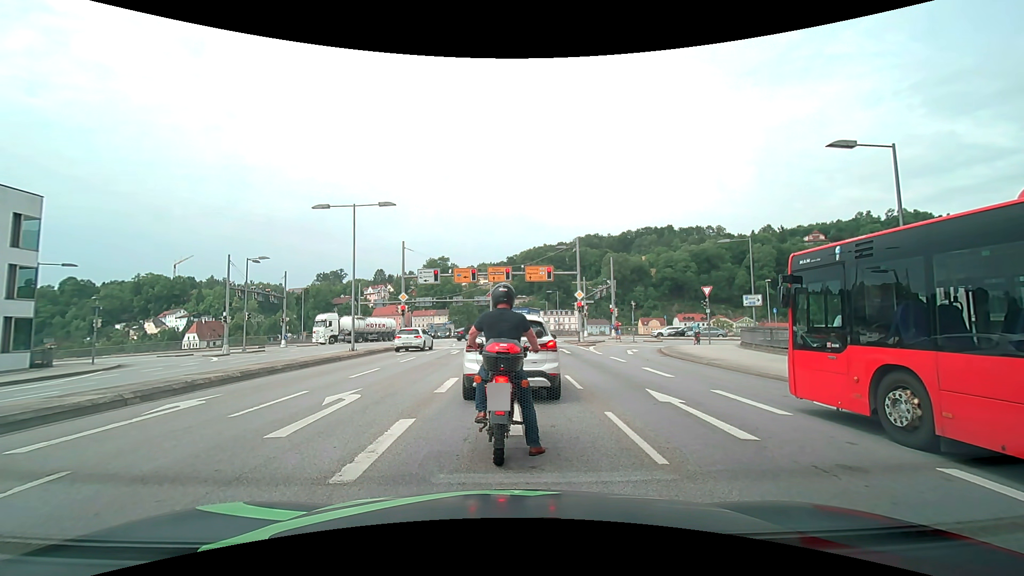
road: primary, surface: asphalt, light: Day
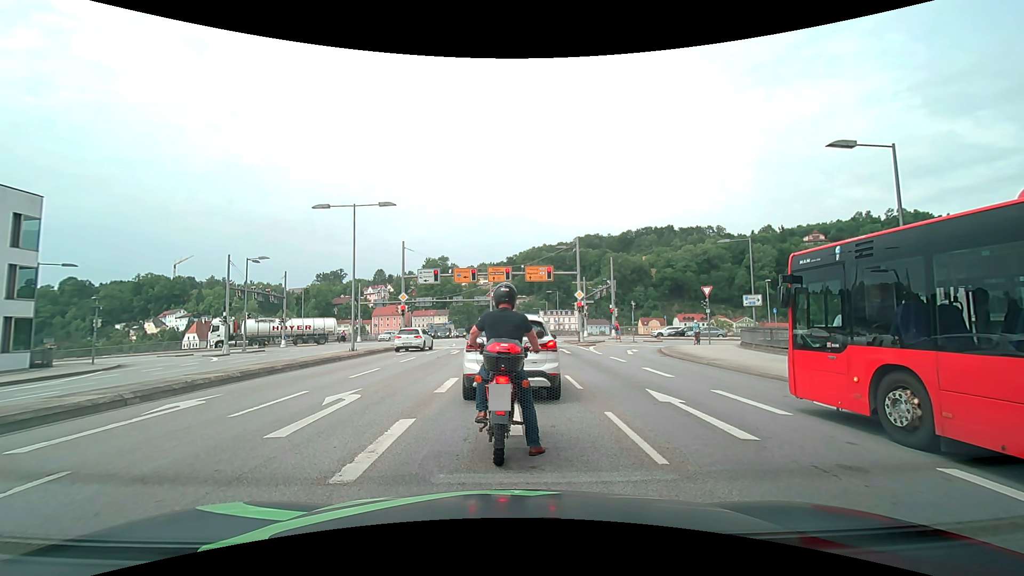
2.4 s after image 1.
(0.0, 0.0) m; 0°
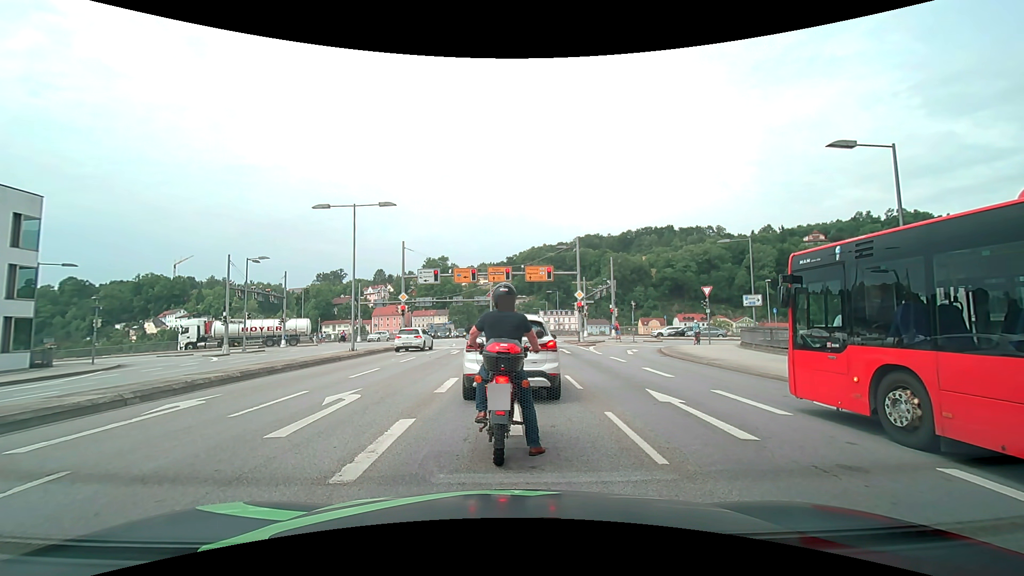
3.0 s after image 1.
(0.0, 0.0) m; 0°
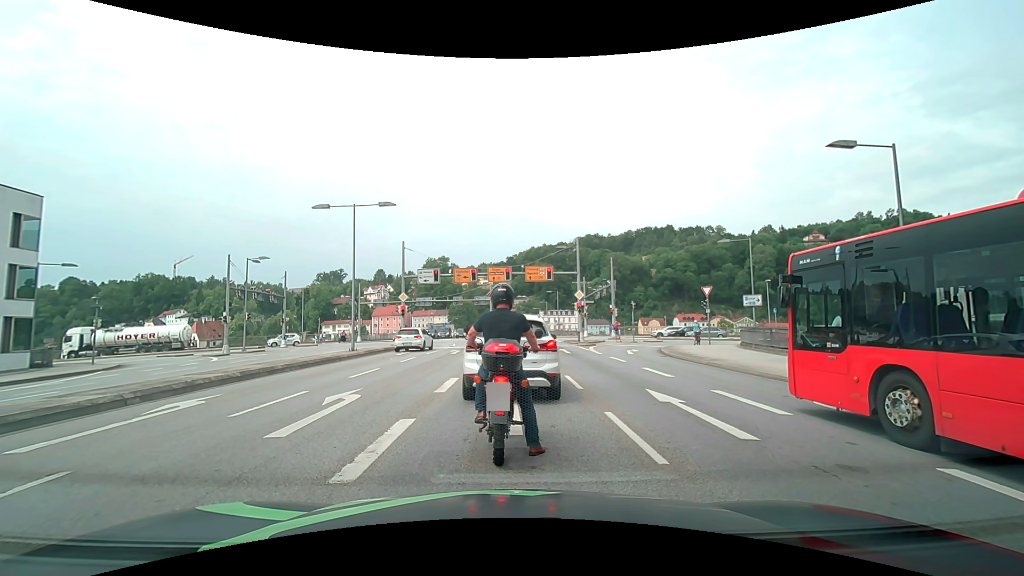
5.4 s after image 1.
(0.0, 0.0) m; 0°
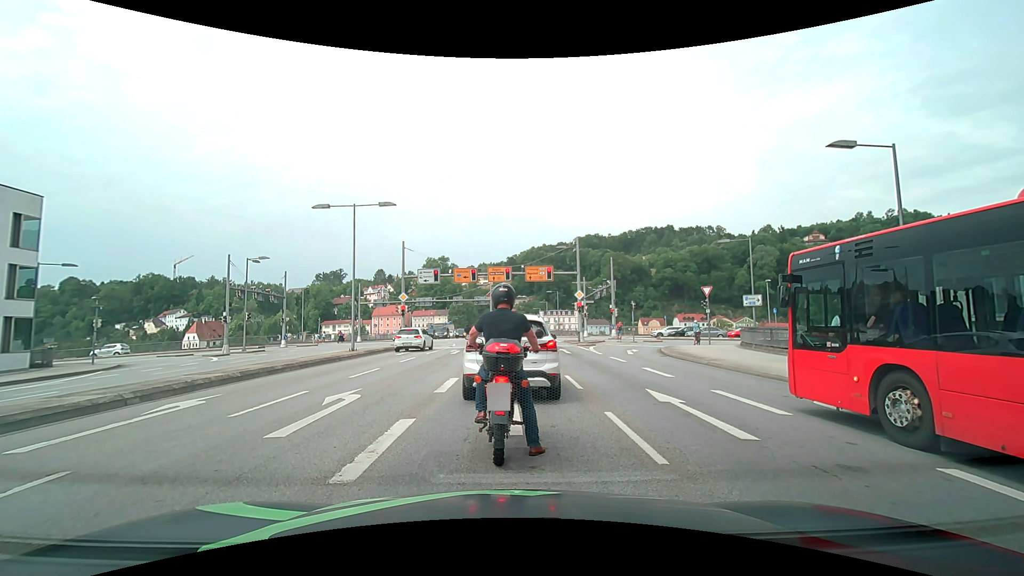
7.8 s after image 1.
(0.0, 0.0) m; 0°
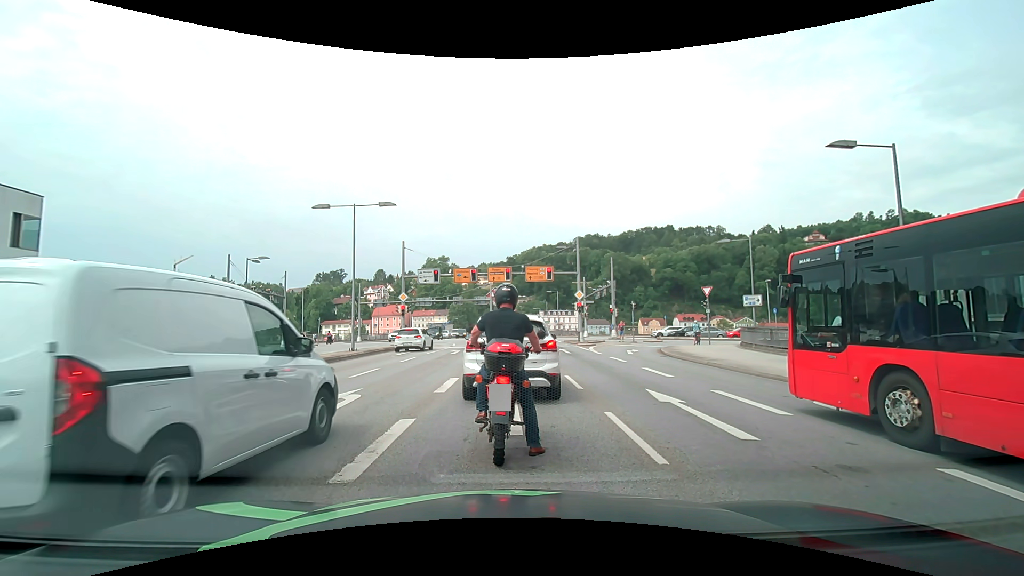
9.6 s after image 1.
(0.0, 0.0) m; 0°
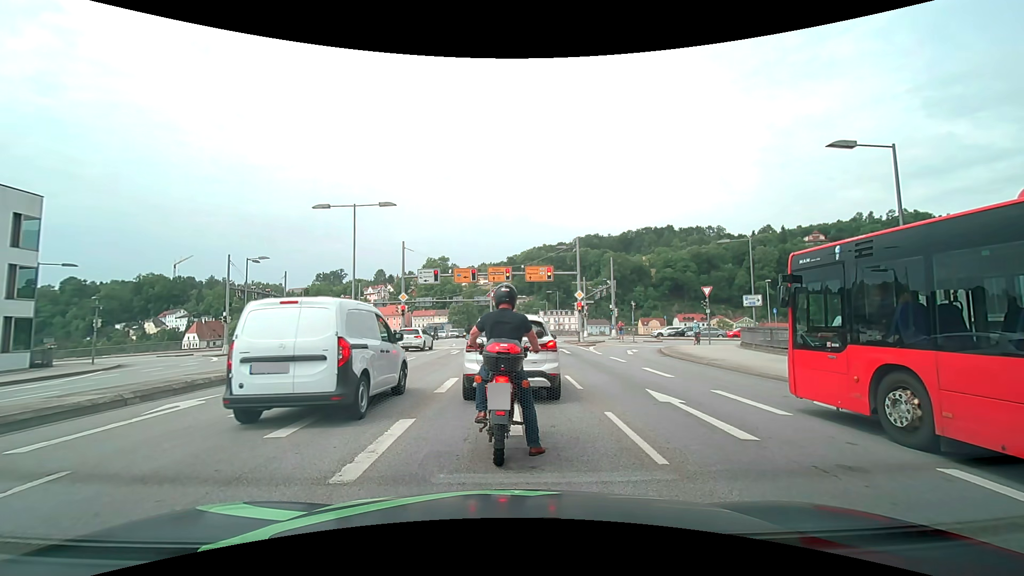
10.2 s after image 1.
(0.0, 0.0) m; 0°
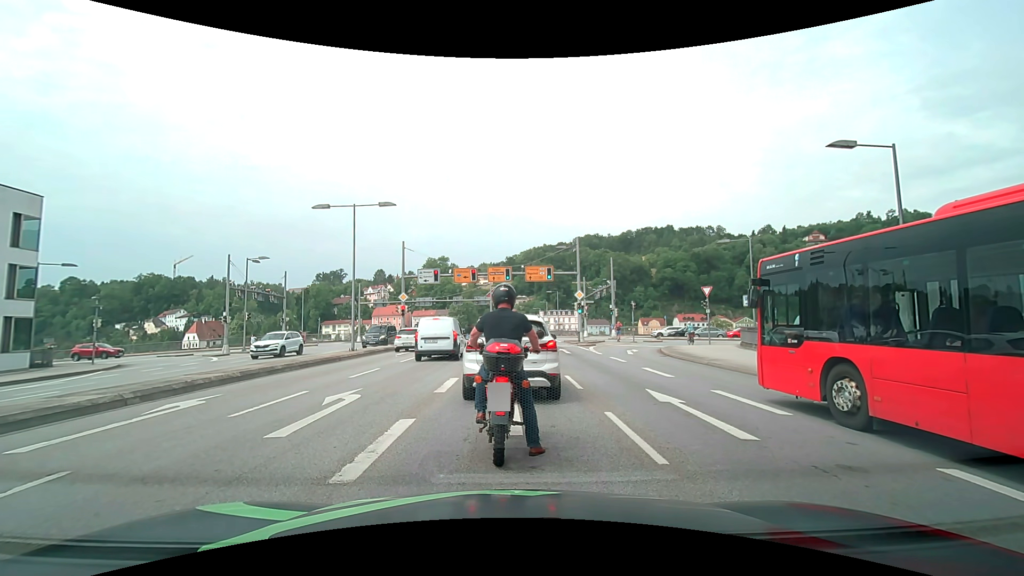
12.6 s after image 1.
(0.0, 0.0) m; 0°
